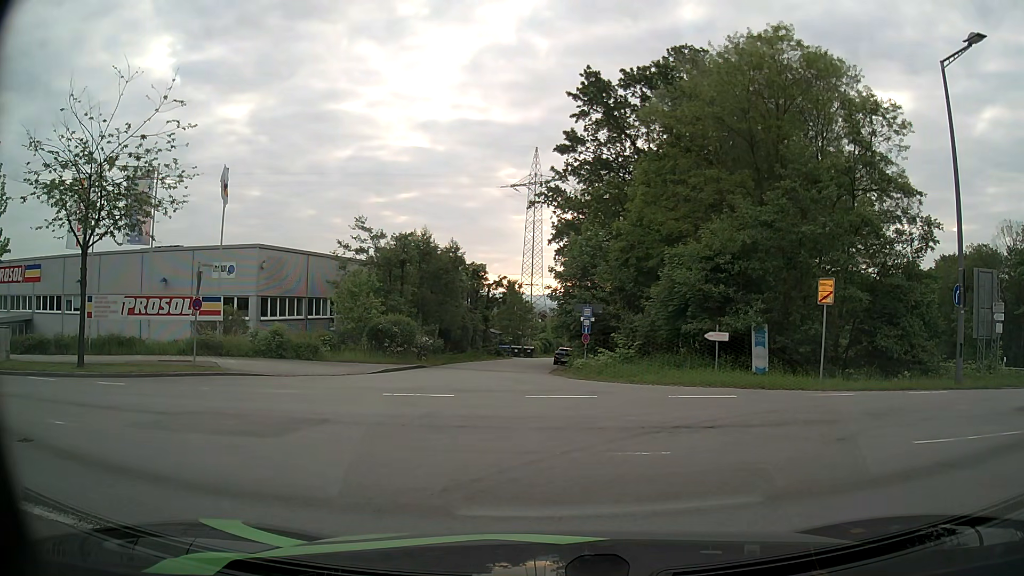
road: secondary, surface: asphalt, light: Day
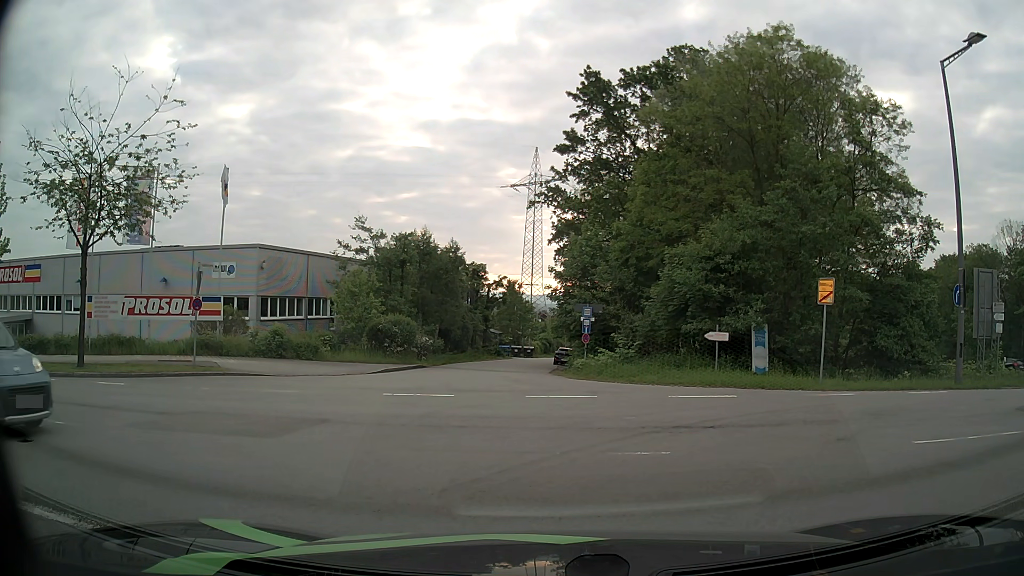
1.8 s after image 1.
(0.0, 0.0) m; 0°
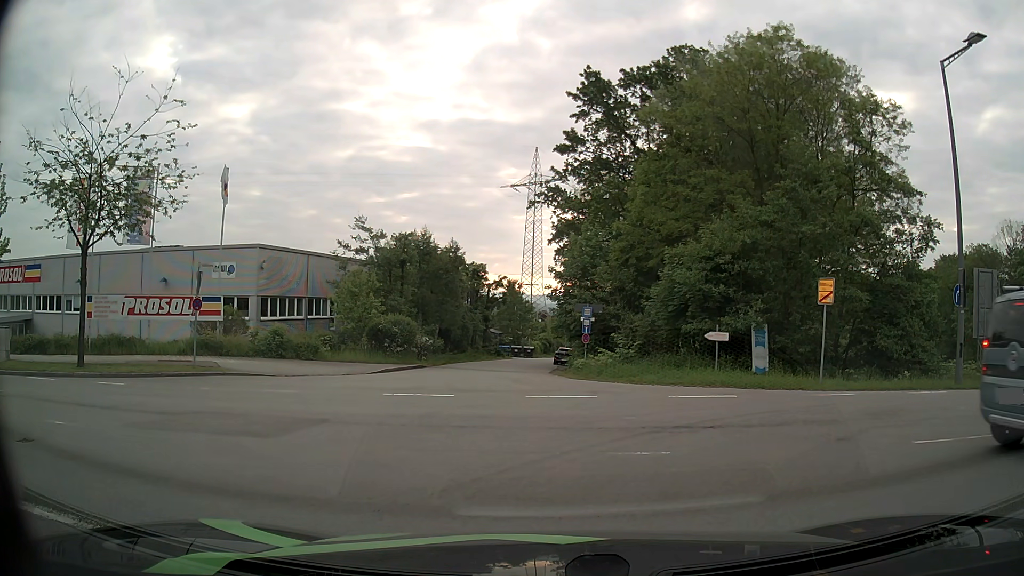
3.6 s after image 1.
(0.0, 0.0) m; 0°
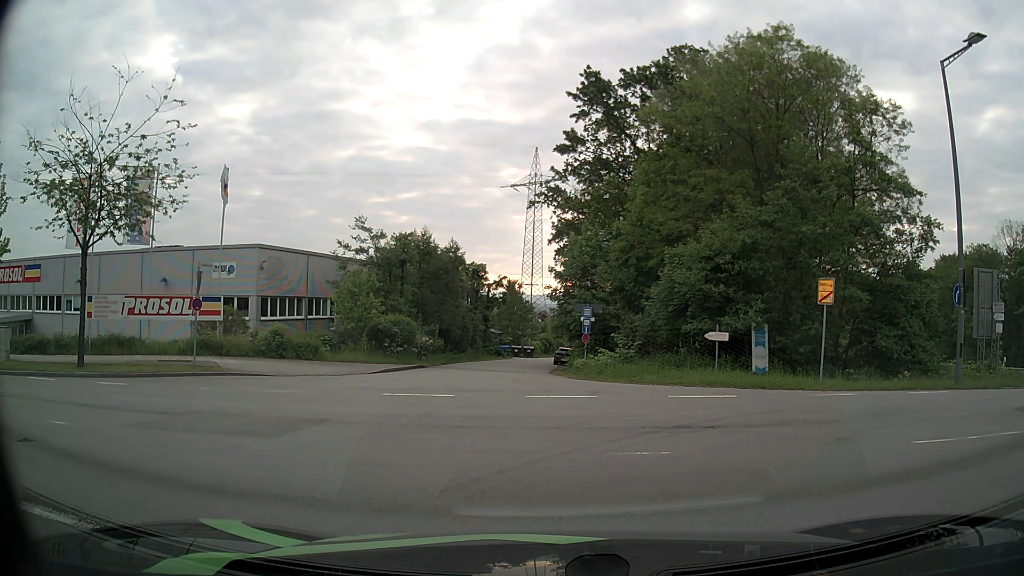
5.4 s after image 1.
(0.0, 0.0) m; 0°
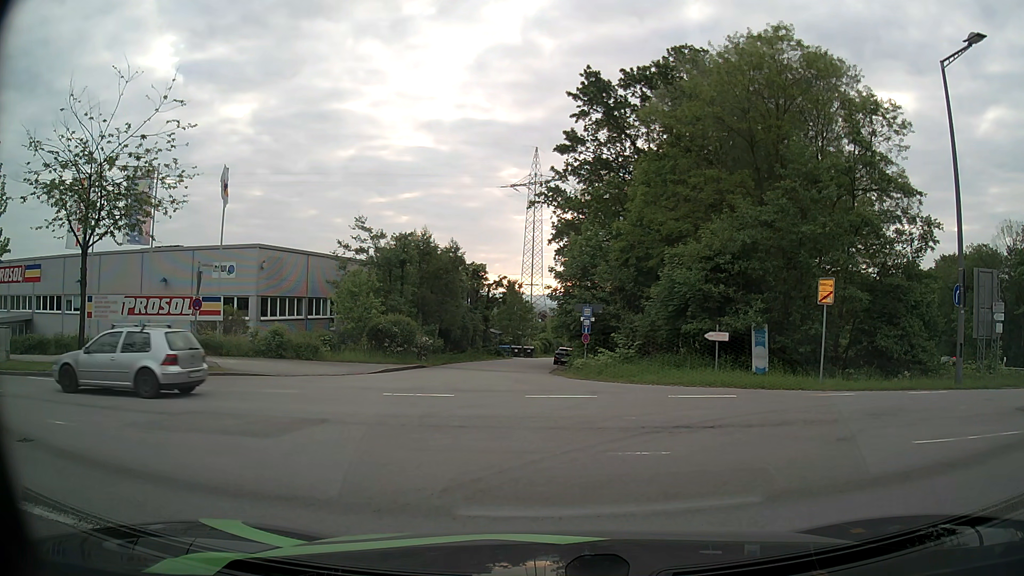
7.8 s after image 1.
(0.0, 0.0) m; 0°
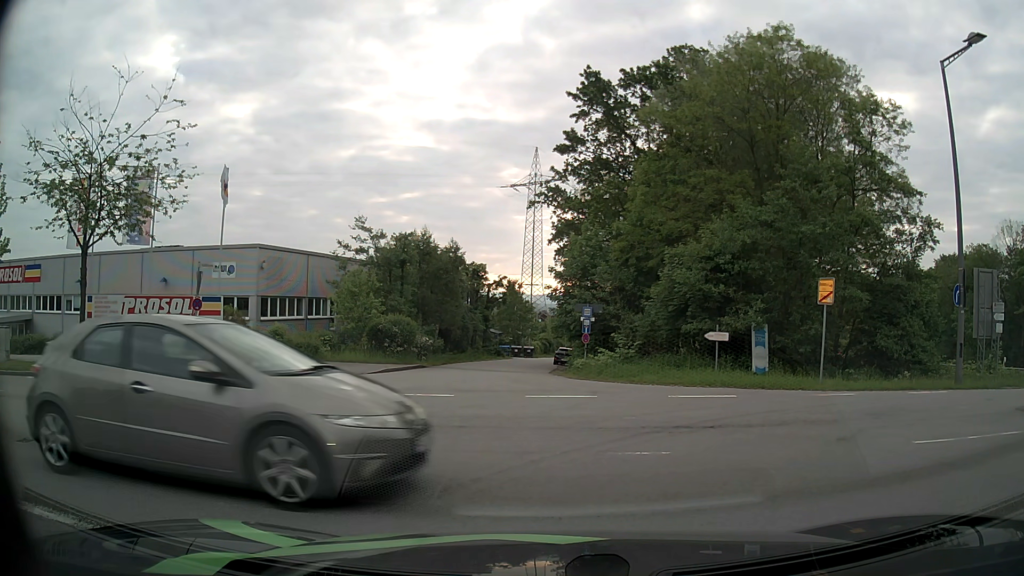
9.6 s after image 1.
(0.0, 0.0) m; 0°
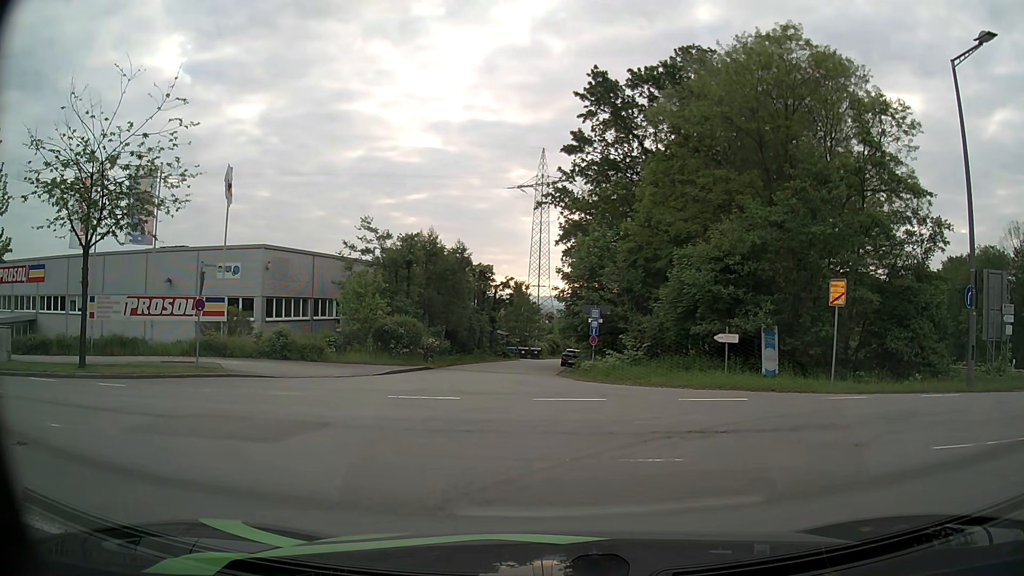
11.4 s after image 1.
(0.0, +0.3) m; 0°
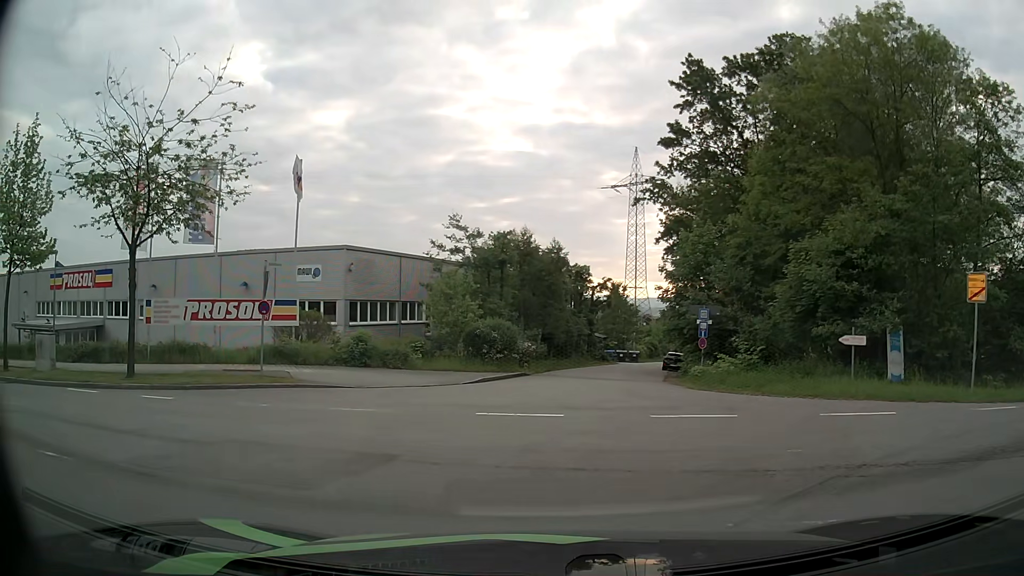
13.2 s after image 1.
(-0.2, +2.4) m; -10°
(-4, +9) (-13, +14) (-22, +16) (-32, +19) (-42, +21) (-51, +24) (-61, +26) (-70, +29) (-80, +33) (-89, +37) m
